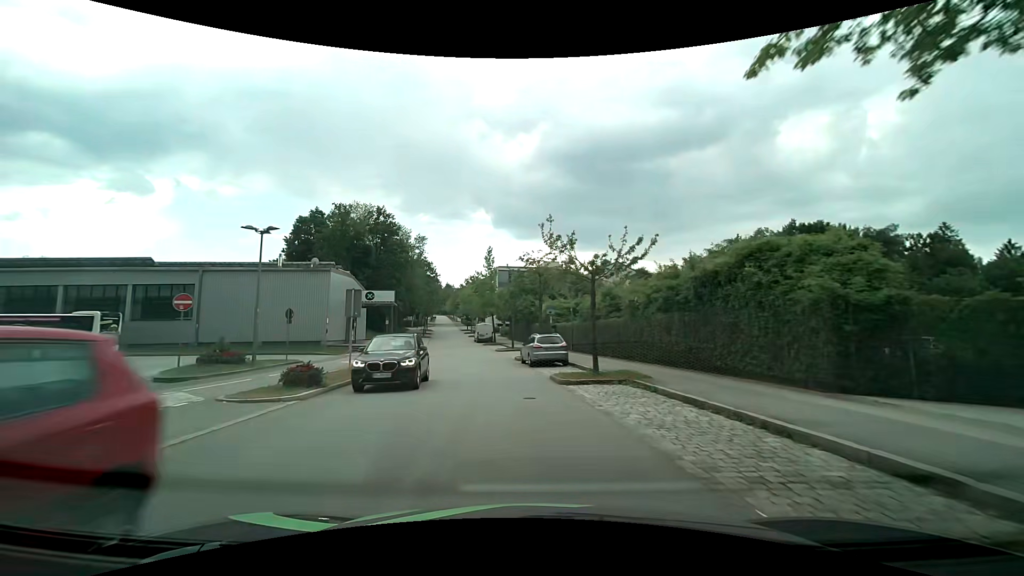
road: residential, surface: asphalt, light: Day
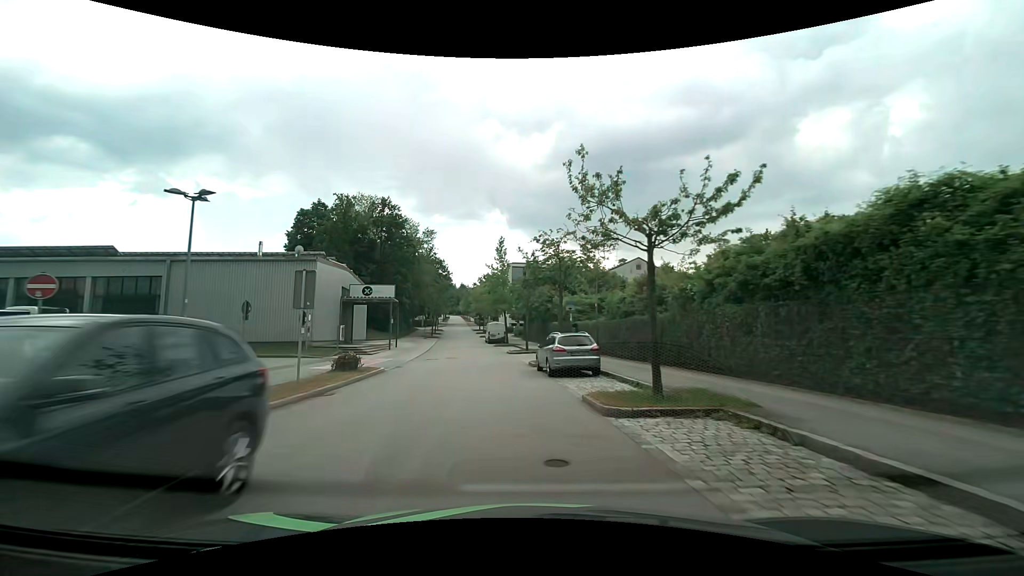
(-0.1, +5.9) m; -2°
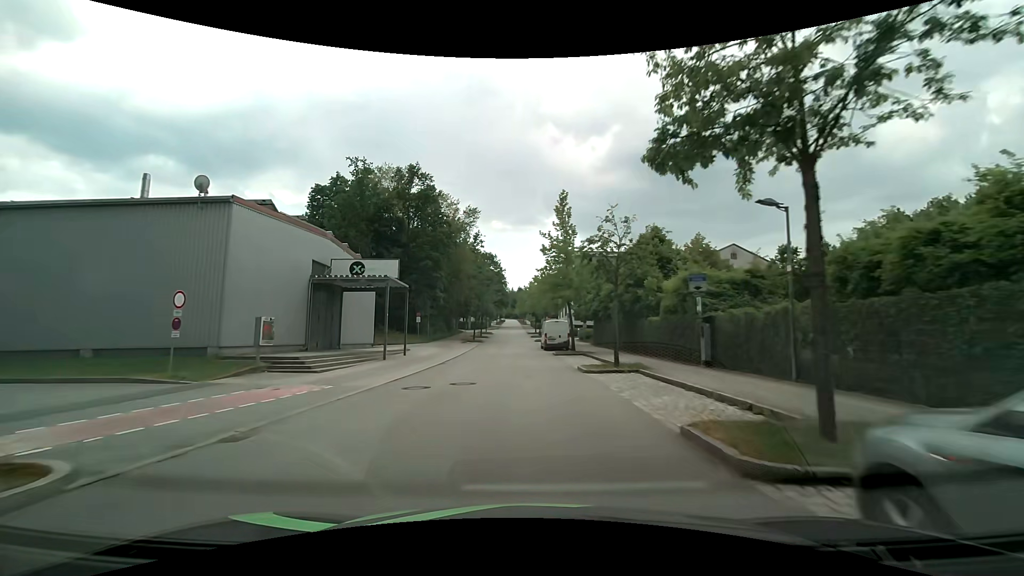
(-1.2, +17.7) m; -7°
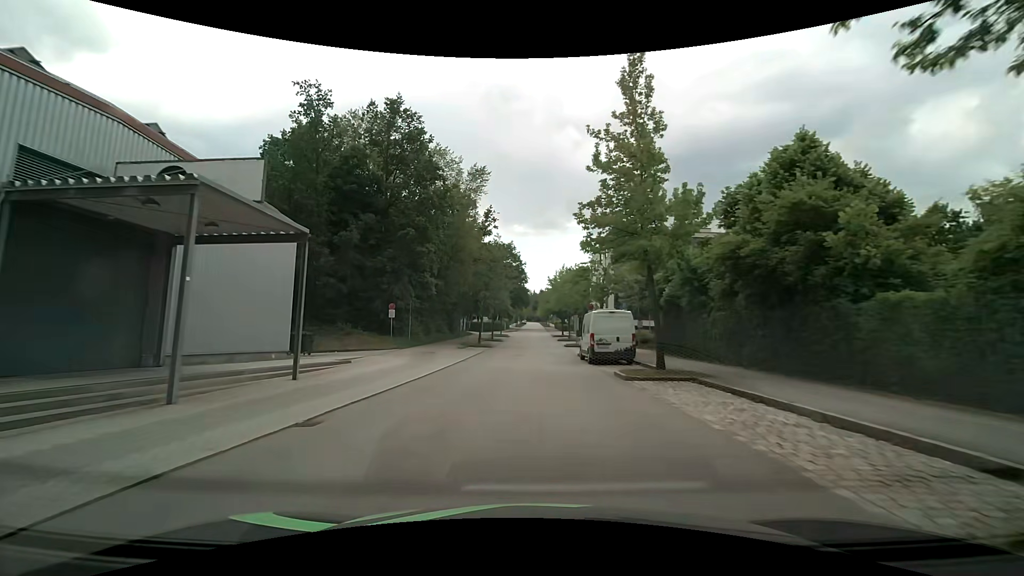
(-0.5, +17.9) m; -3°
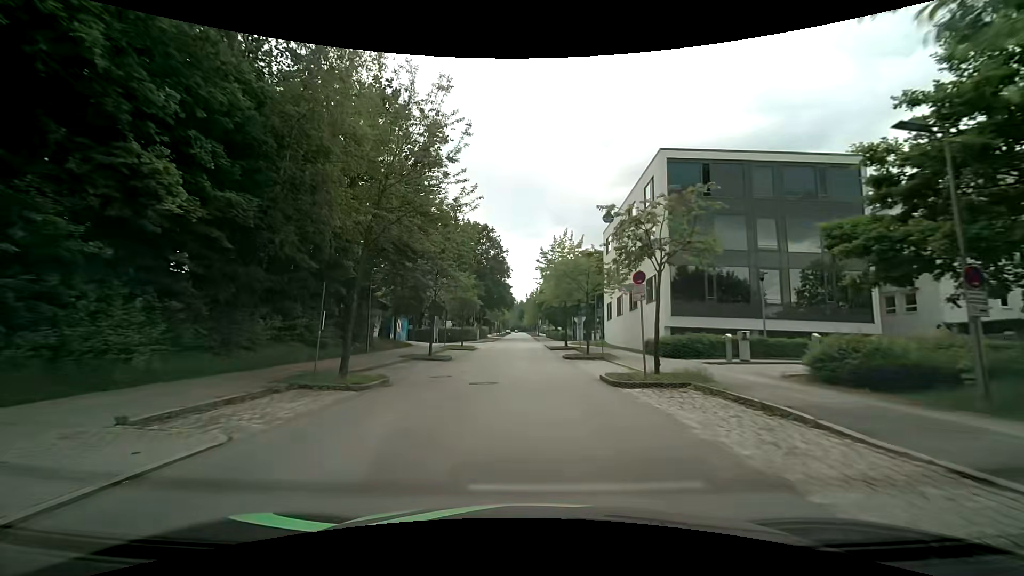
(+0.4, +30.1) m; +1°
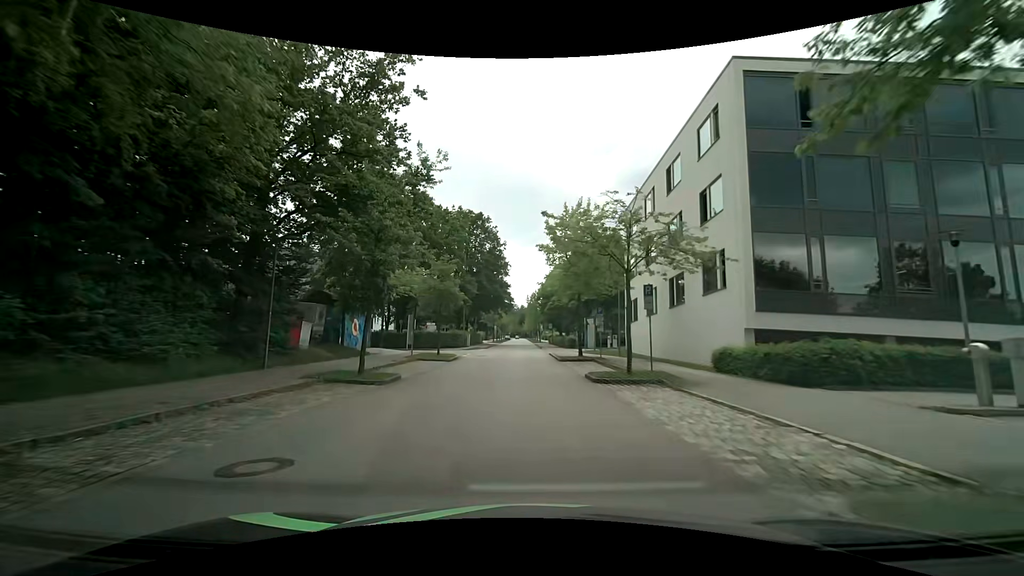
(+0.1, +11.7) m; 0°
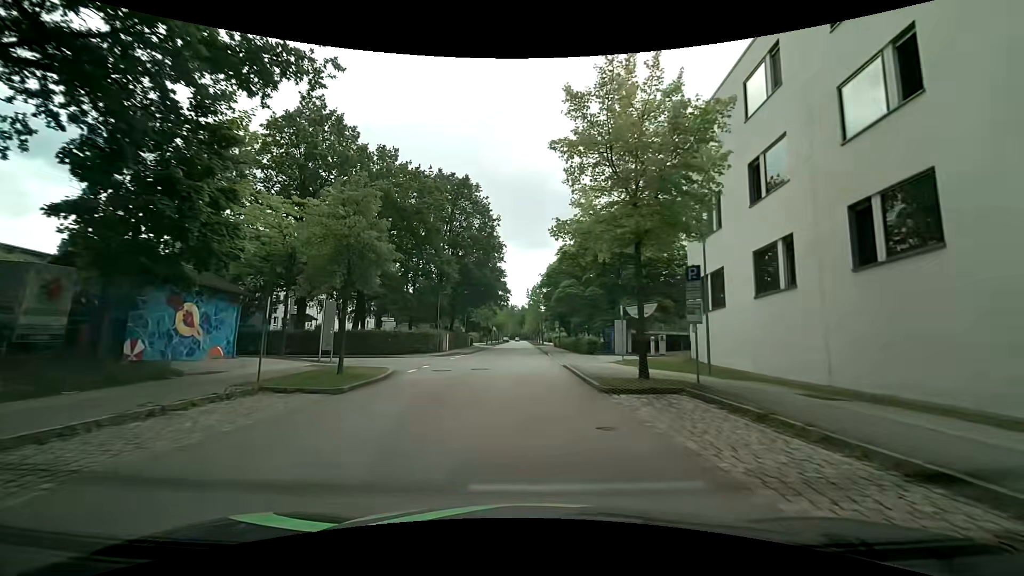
(0.0, +17.0) m; 0°
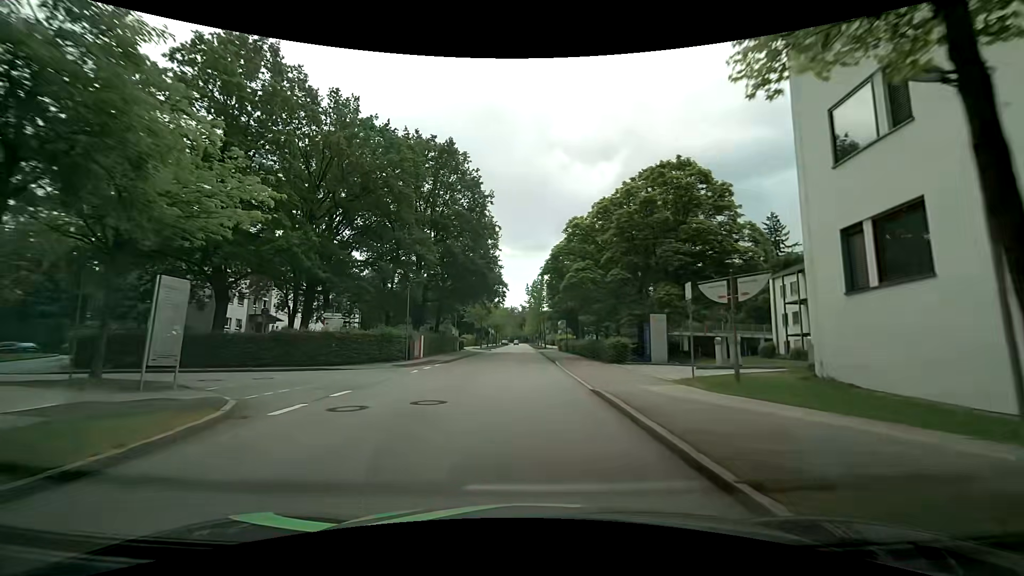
(-0.1, +10.9) m; 0°
(0, +10) (0, +20) (0, +30) (-1, +40) (-1, +50) (-1, +60) (-2, +70) (-2, +80) (-3, +90) (-3, +100) m
